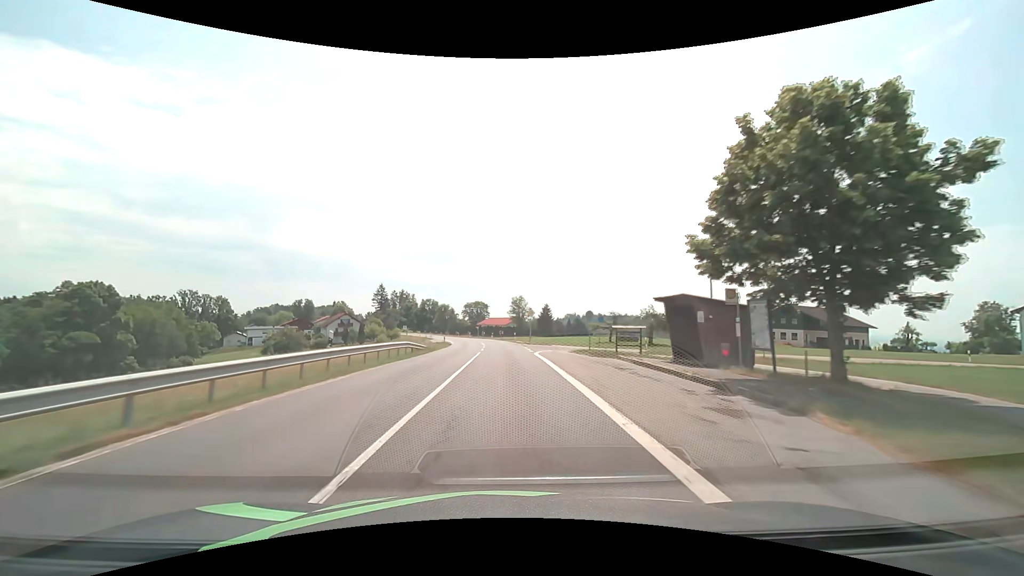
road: secondary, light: Day
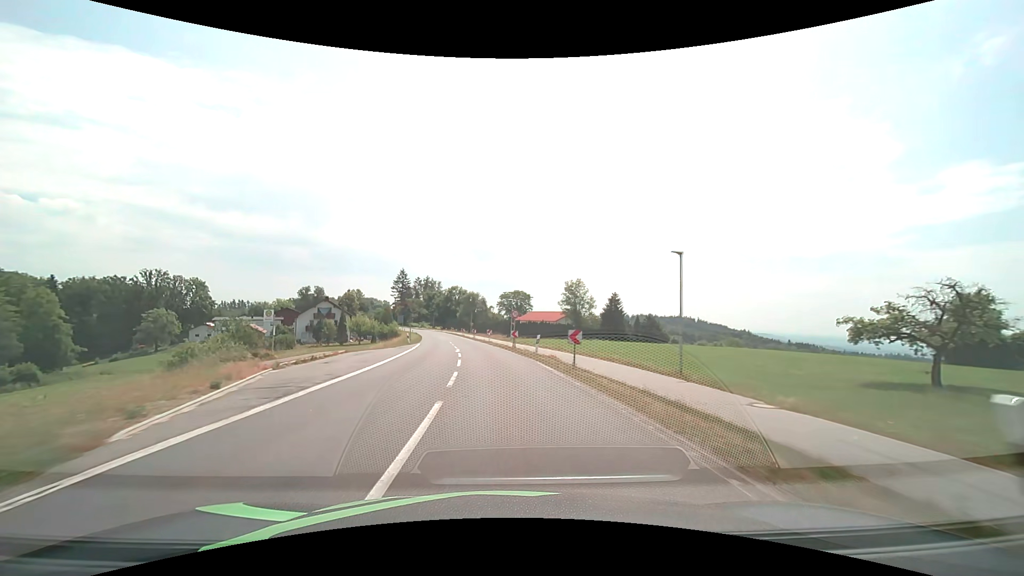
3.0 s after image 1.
(-1.6, +54.7) m; -5°
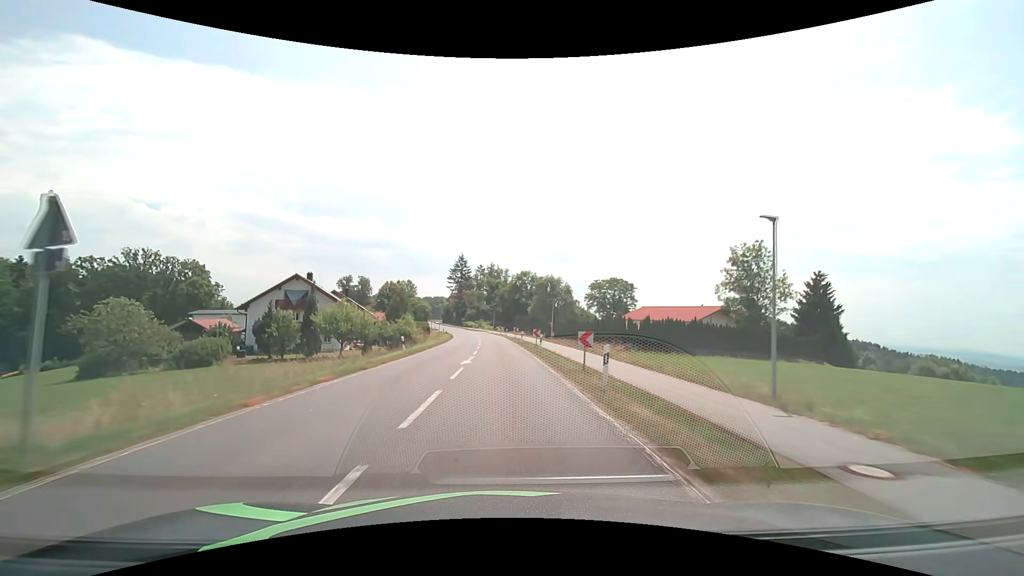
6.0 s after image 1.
(-4.6, +54.0) m; -9°
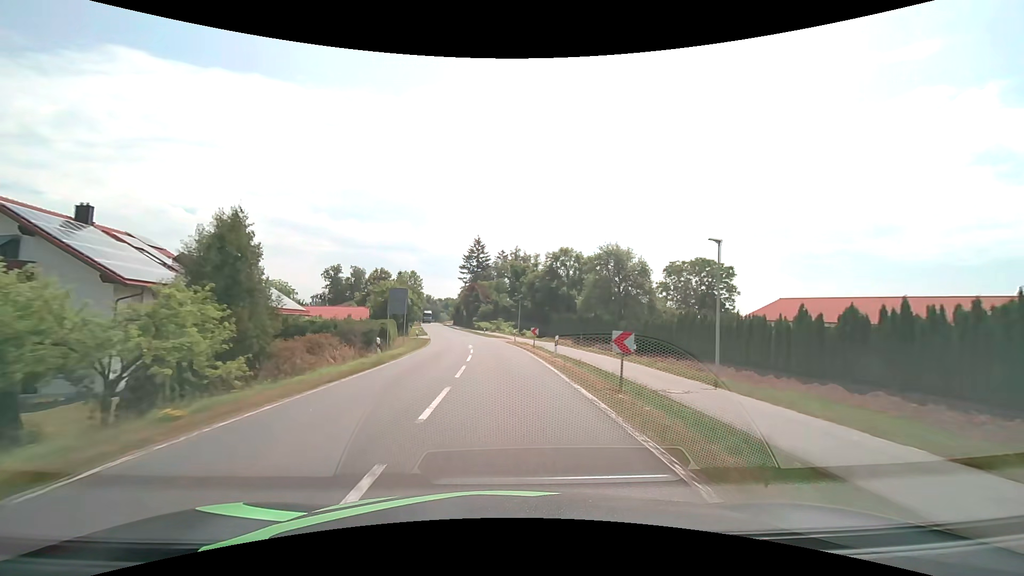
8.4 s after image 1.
(-0.9, +43.1) m; -3°
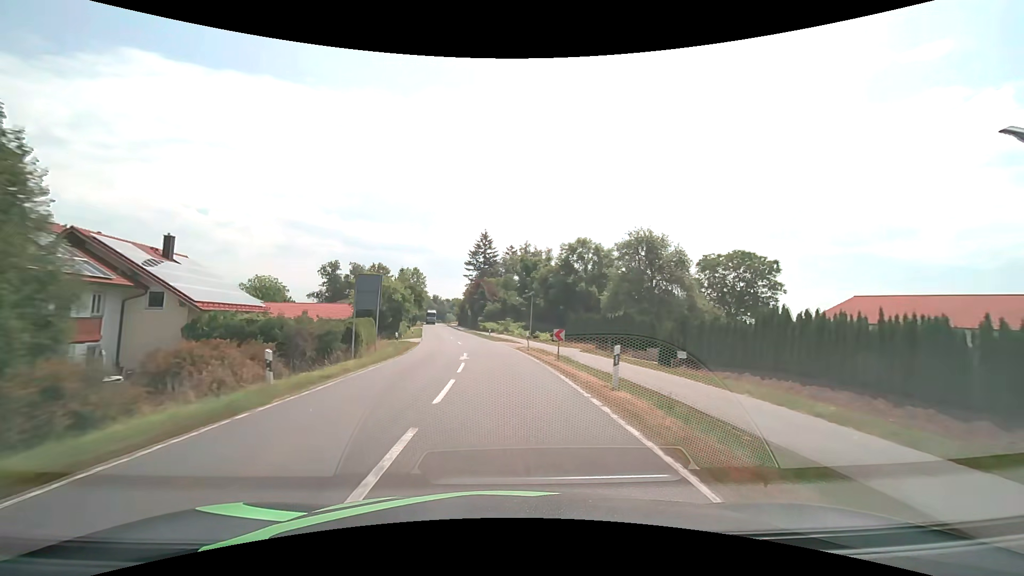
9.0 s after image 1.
(-0.1, +10.7) m; -1°
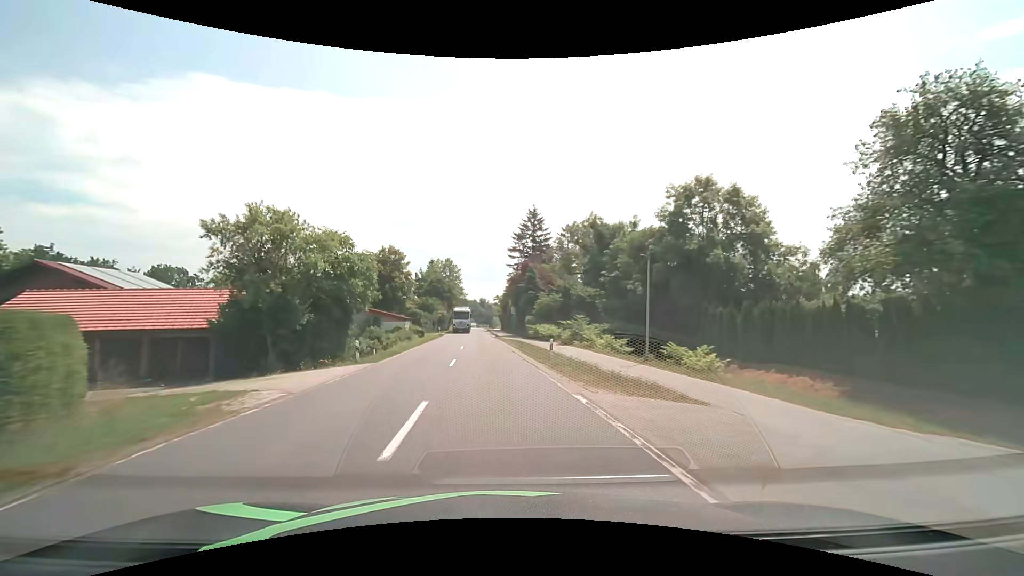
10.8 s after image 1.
(-1.4, +32.1) m; -6°
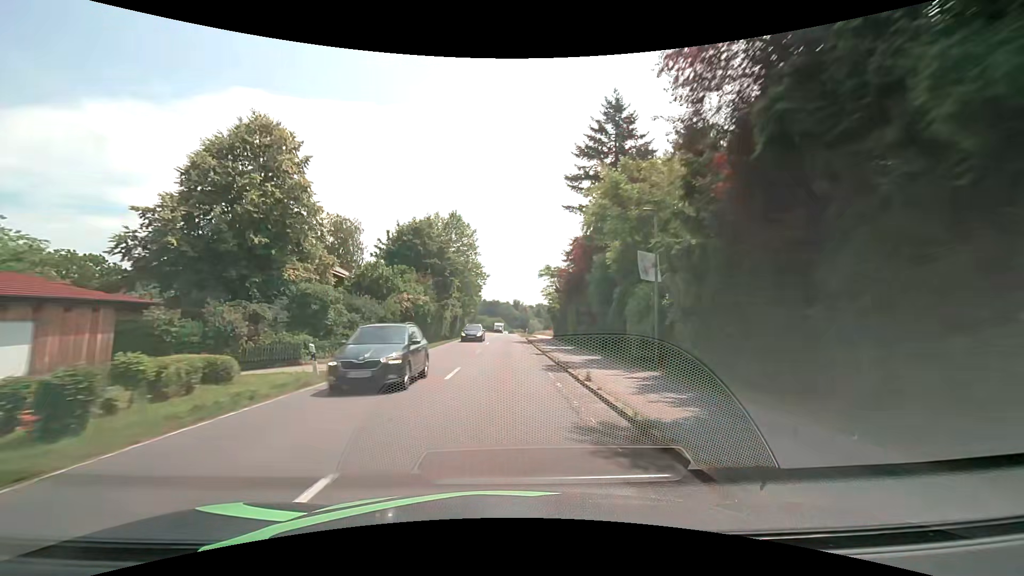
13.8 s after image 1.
(-2.4, +53.4) m; -4°
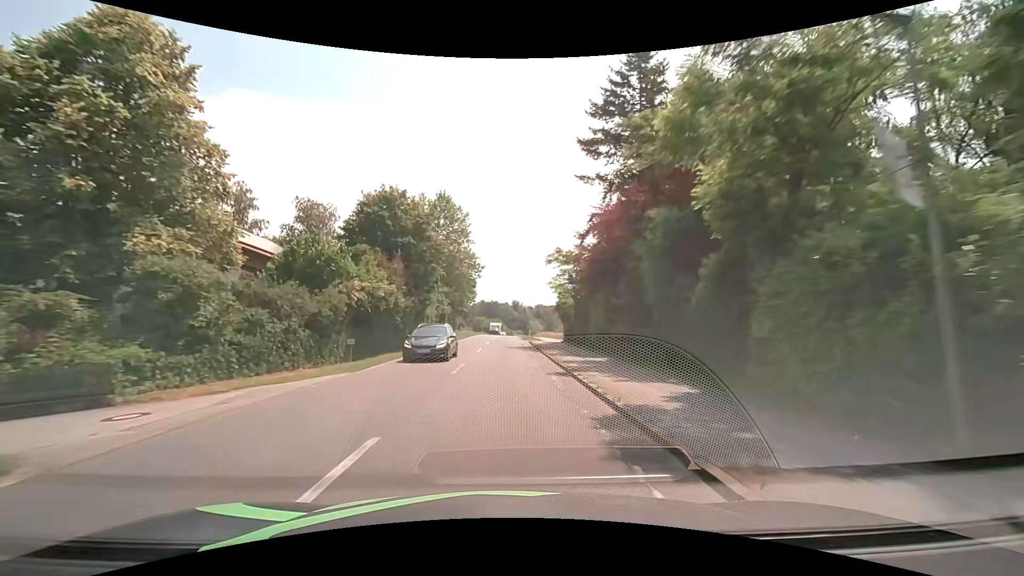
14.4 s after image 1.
(0.0, +10.7) m; 0°
(0, +10) (0, +20) (0, +30) (0, +40) (0, +50) (+1, +60) (+1, +70) (+1, +80) (+1, +90) (+1, +100) m
